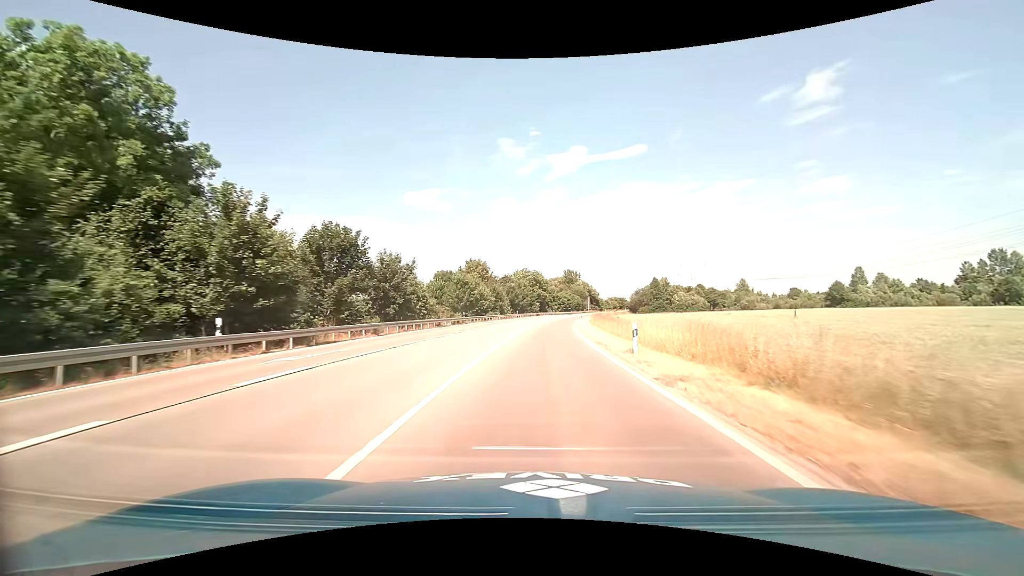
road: primary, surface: asphalt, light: Day
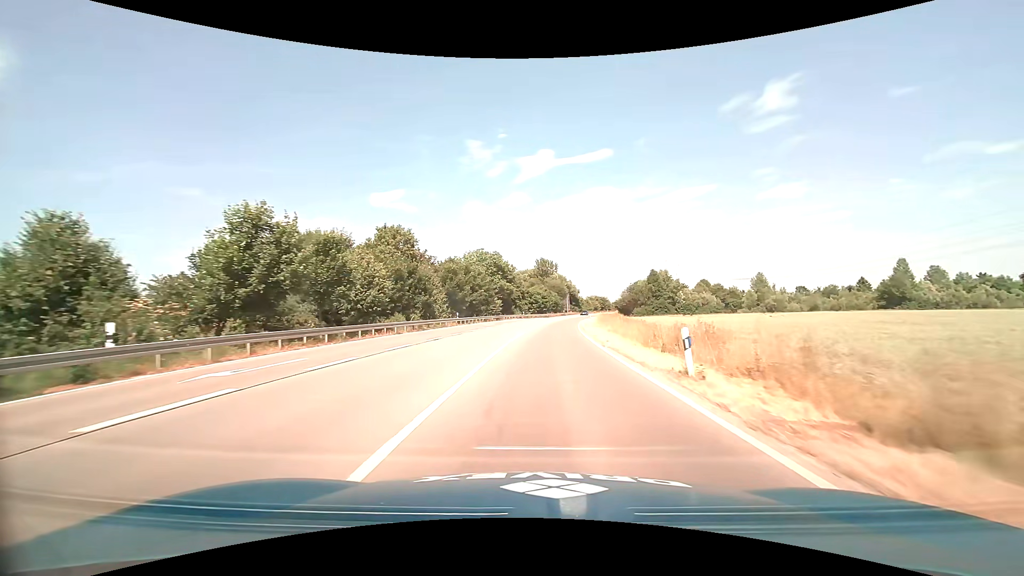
(+1.5, +45.1) m; +4°
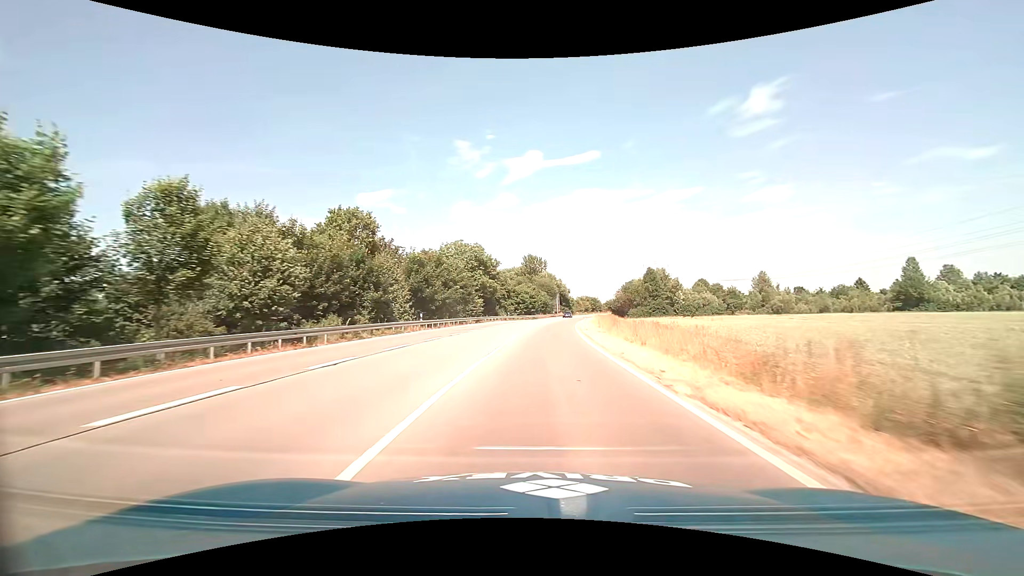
(+0.1, +11.6) m; +1°
(0, +10) (0, +20) (+1, +30) (+1, +40) (+2, +50) (+3, +60) (+4, +70) (+5, +80) (+6, +90) (+8, +100) m
